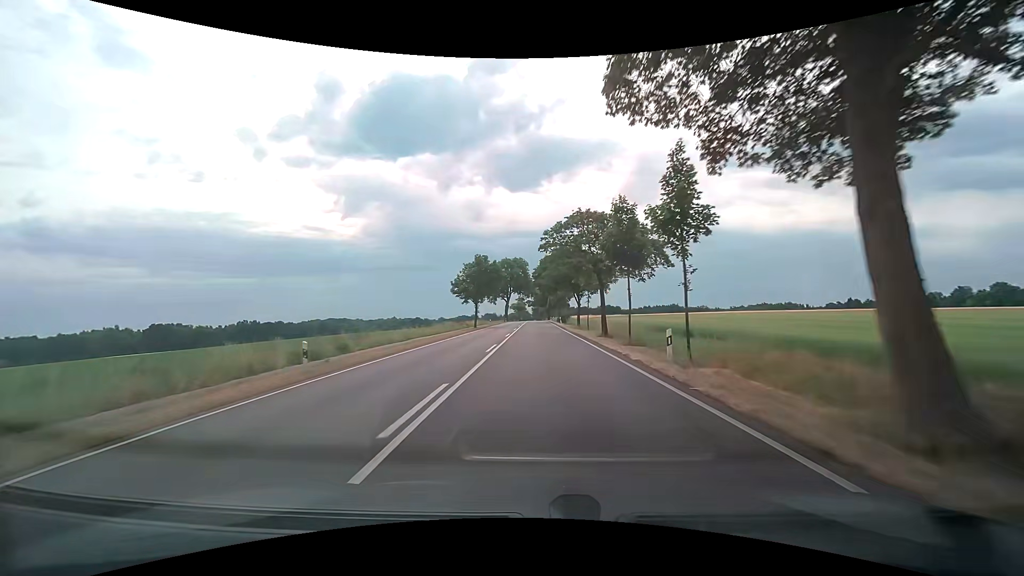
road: secondary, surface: asphalt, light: Day
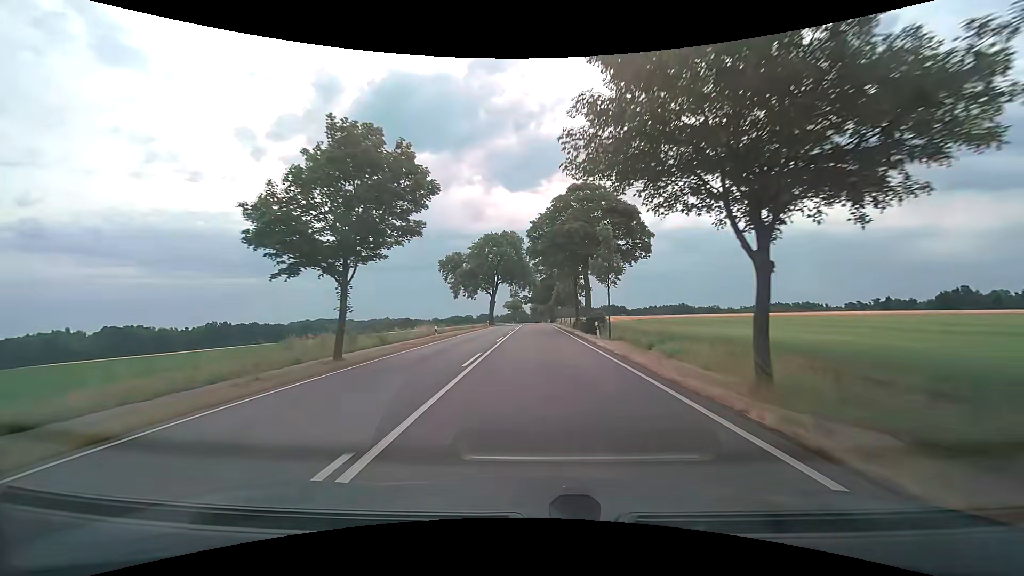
(+0.3, +41.3) m; +1°
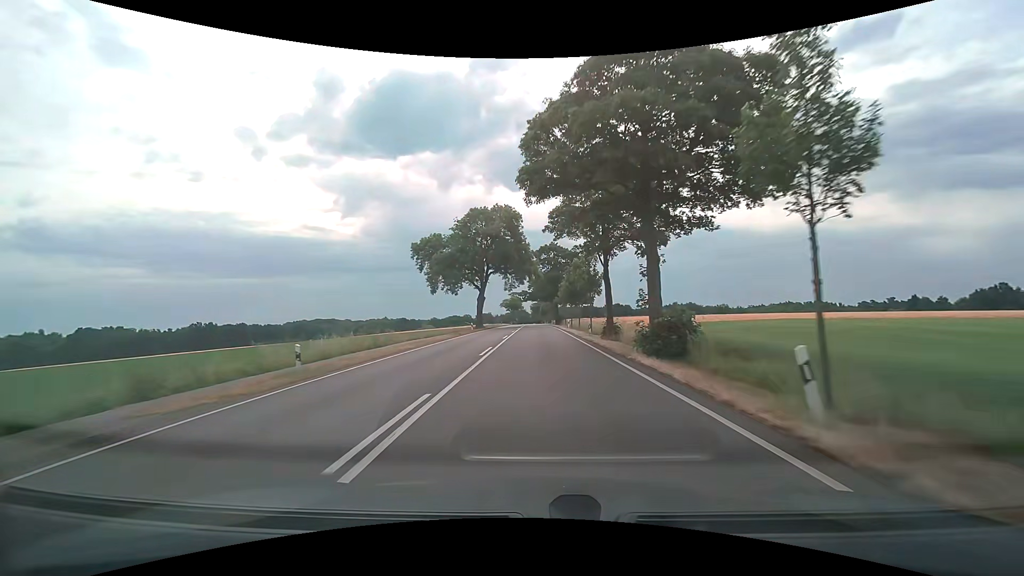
(-0.1, +20.8) m; 0°
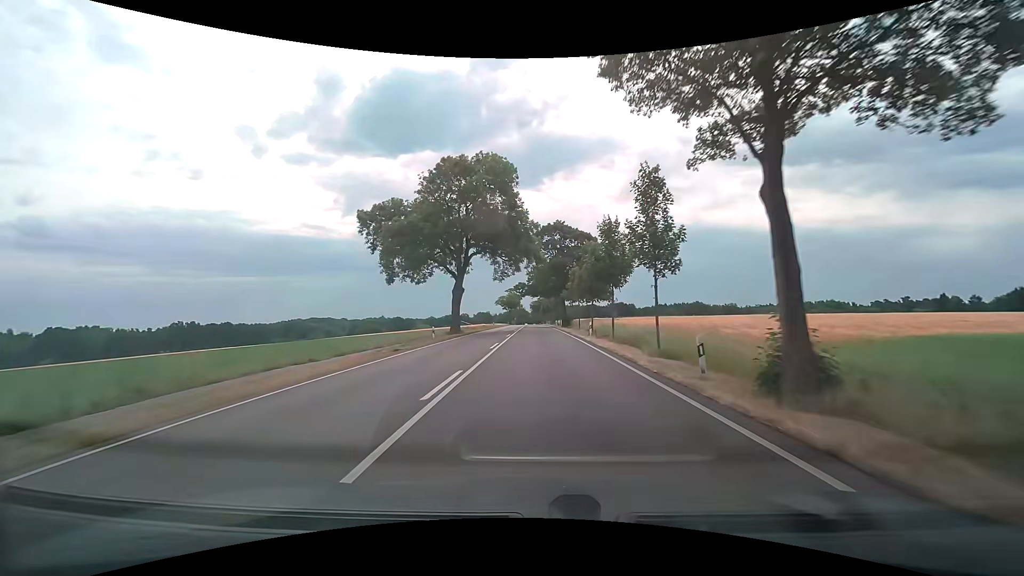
(-0.1, +20.9) m; 0°
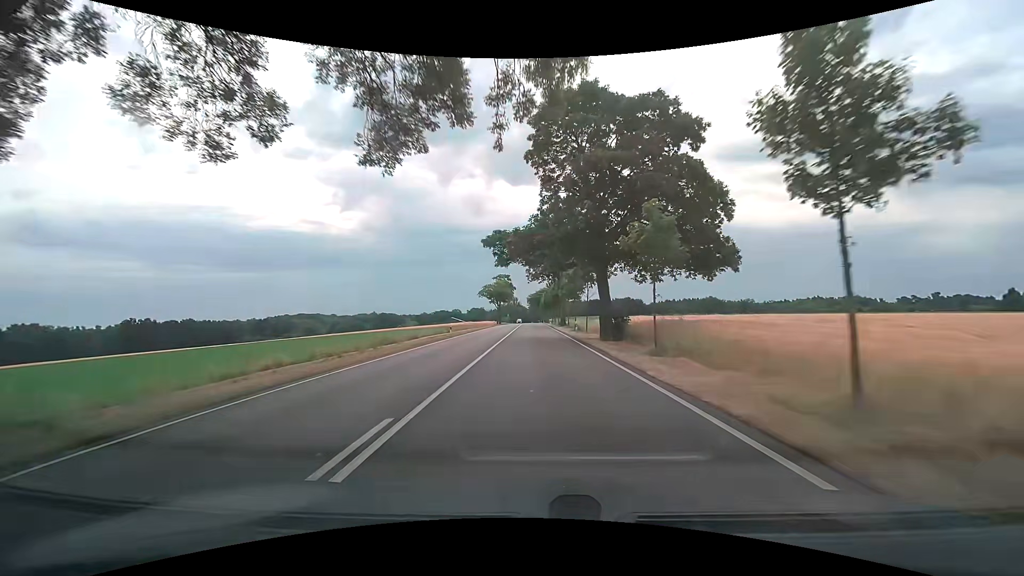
(+0.2, +42.1) m; 0°
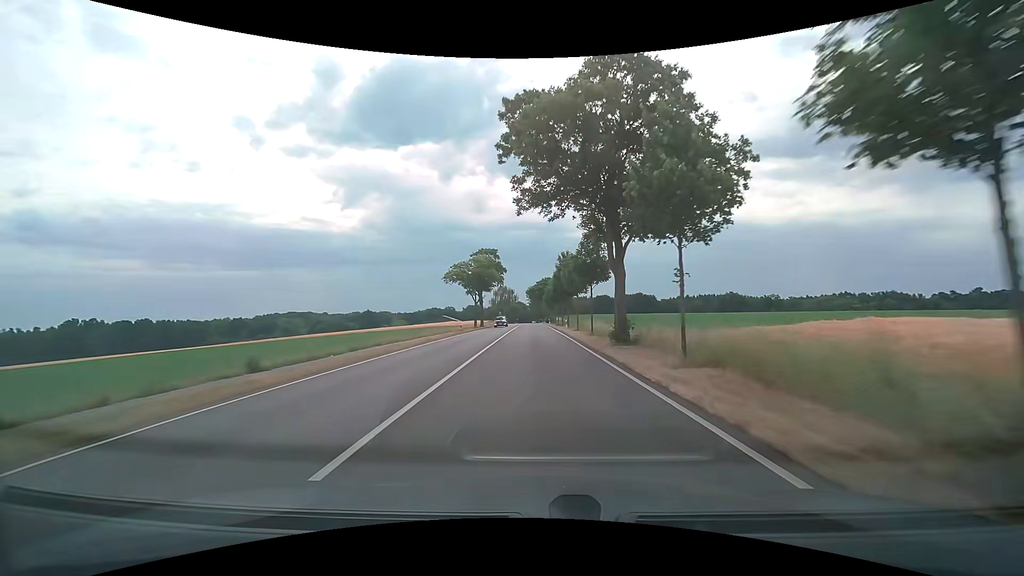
(-0.2, +42.9) m; 0°
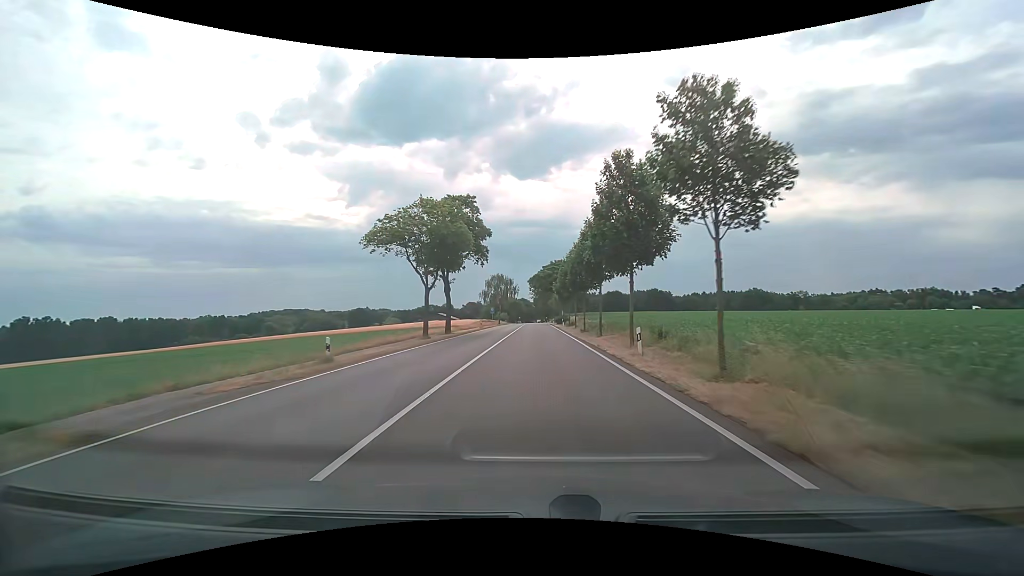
(-0.2, +32.7) m; -1°
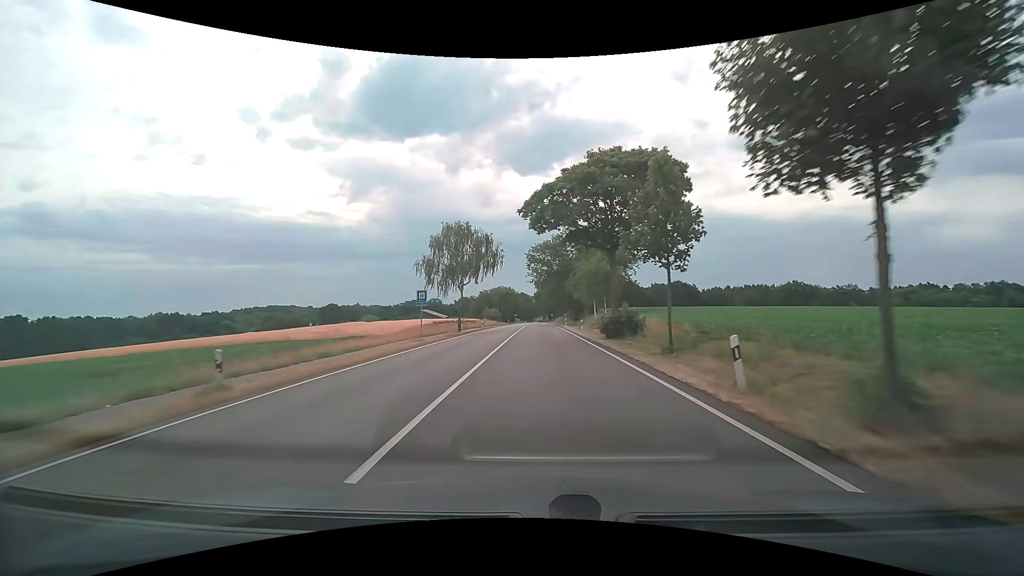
(-0.1, +53.6) m; 0°
(0, +10) (0, +20) (0, +30) (0, +40) (0, +50) (0, +60) (0, +70) (0, +80) (+1, +90) (+1, +100) m
